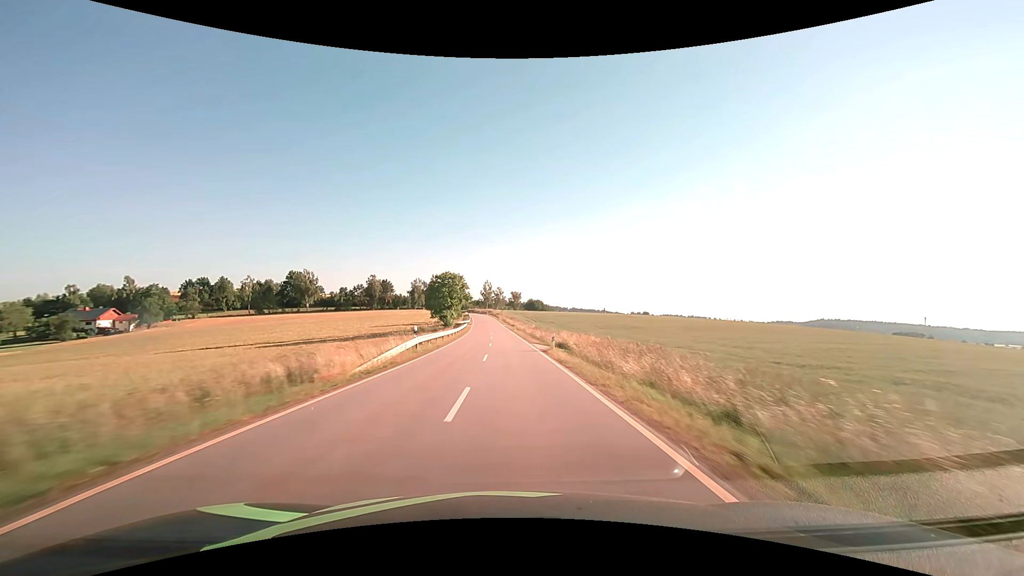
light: Day
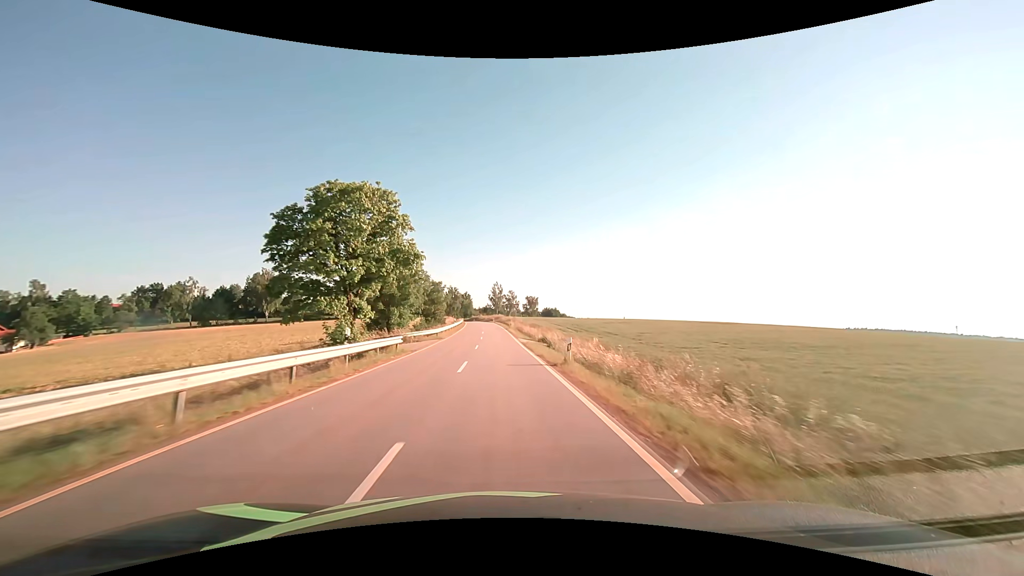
(-0.5, +53.7) m; -1°
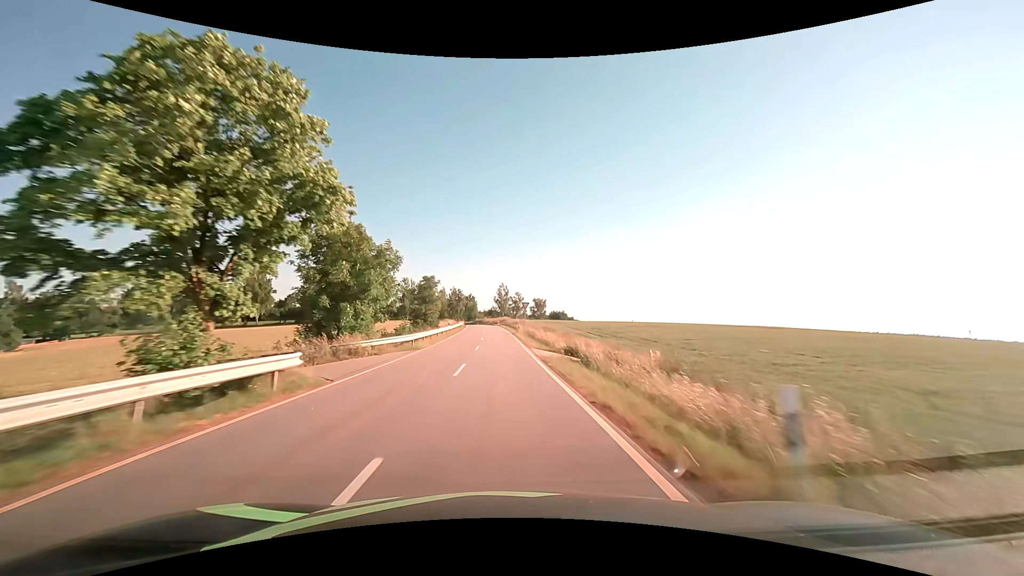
(-0.1, +12.8) m; -1°
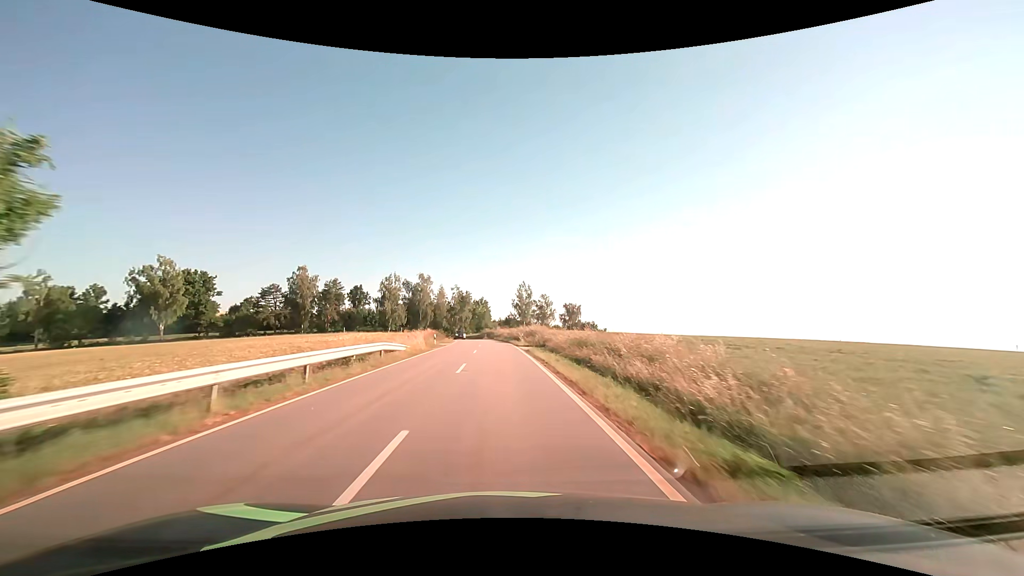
(-1.4, +59.1) m; -2°
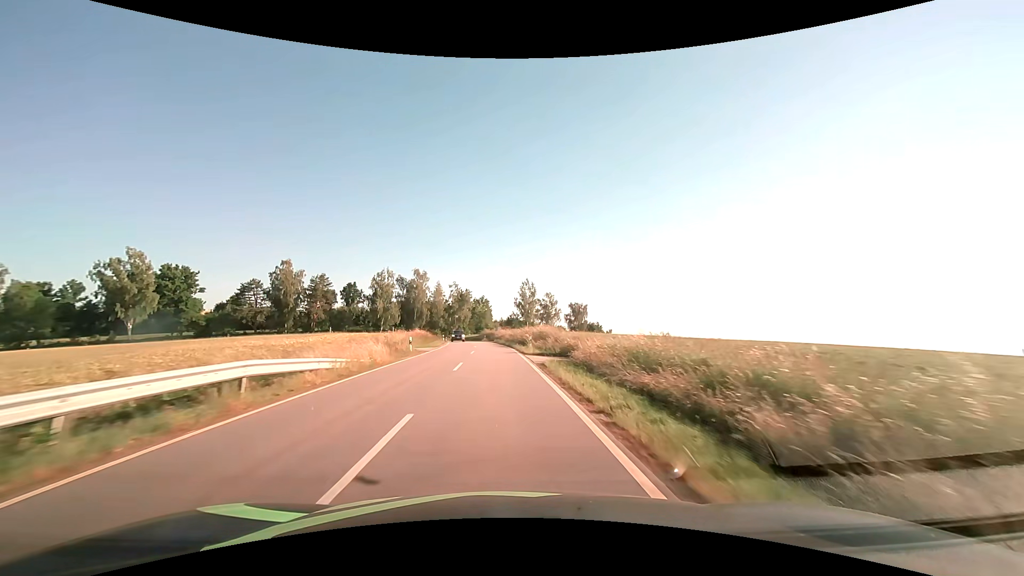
(0.0, +10.8) m; 0°
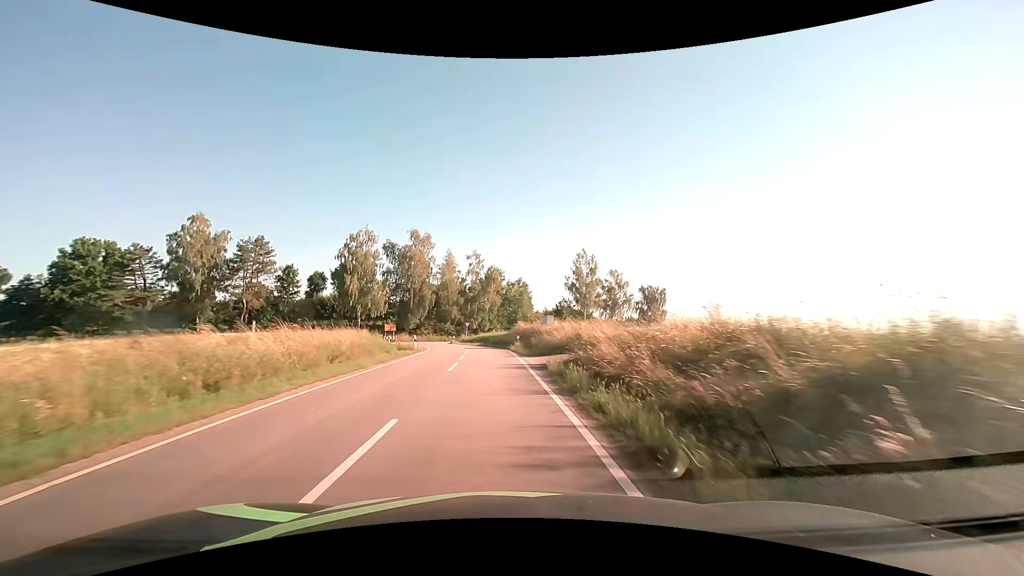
(-1.5, +48.9) m; -4°
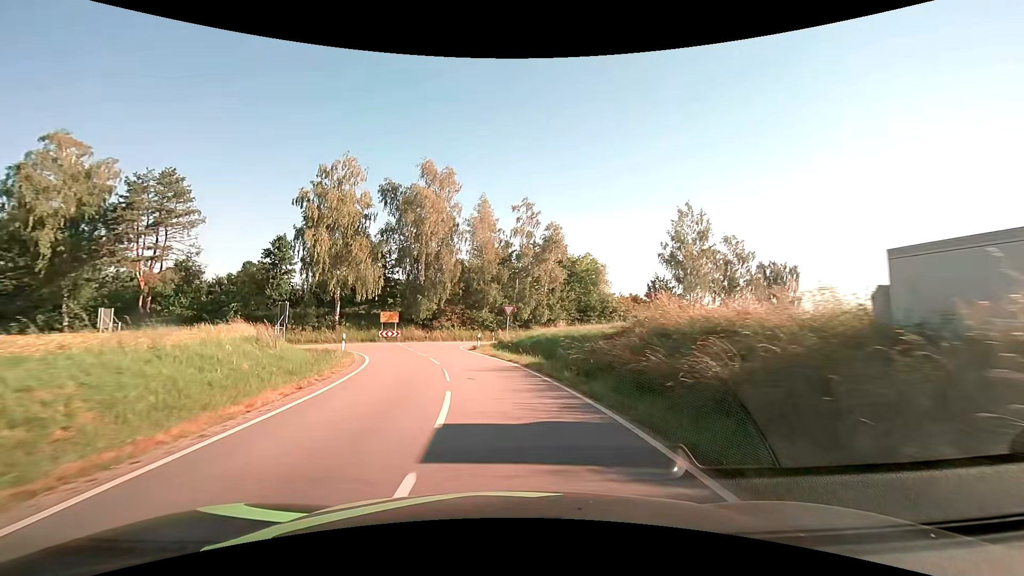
(-1.5, +33.0) m; -6°
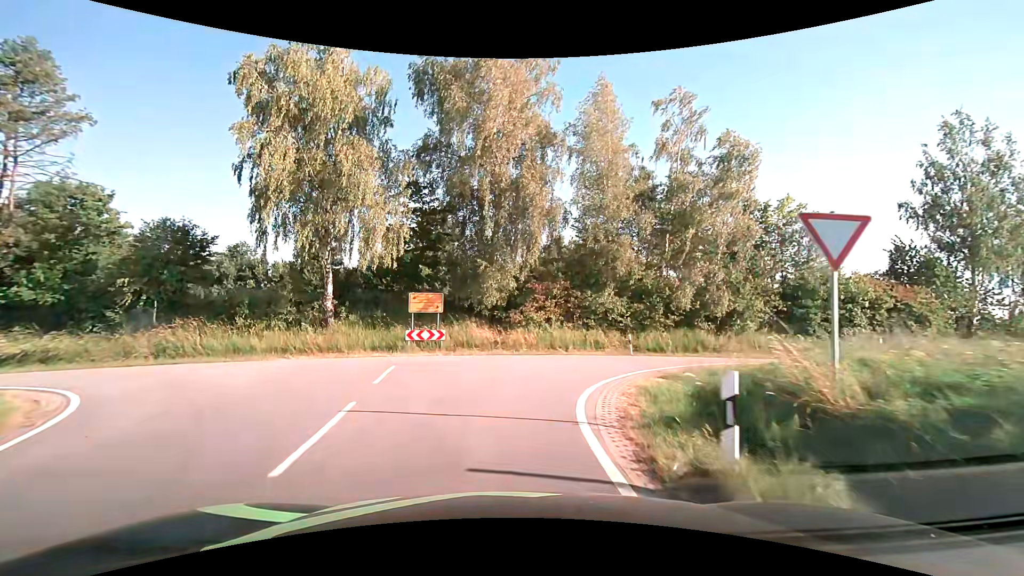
(-2.5, +25.6) m; -12°
(0, +10) (+5, +19) (+13, +24) (+23, +27) (+32, +30) (+42, +33) (+51, +38) (+60, +42) (+68, +47) (+77, +53) m
